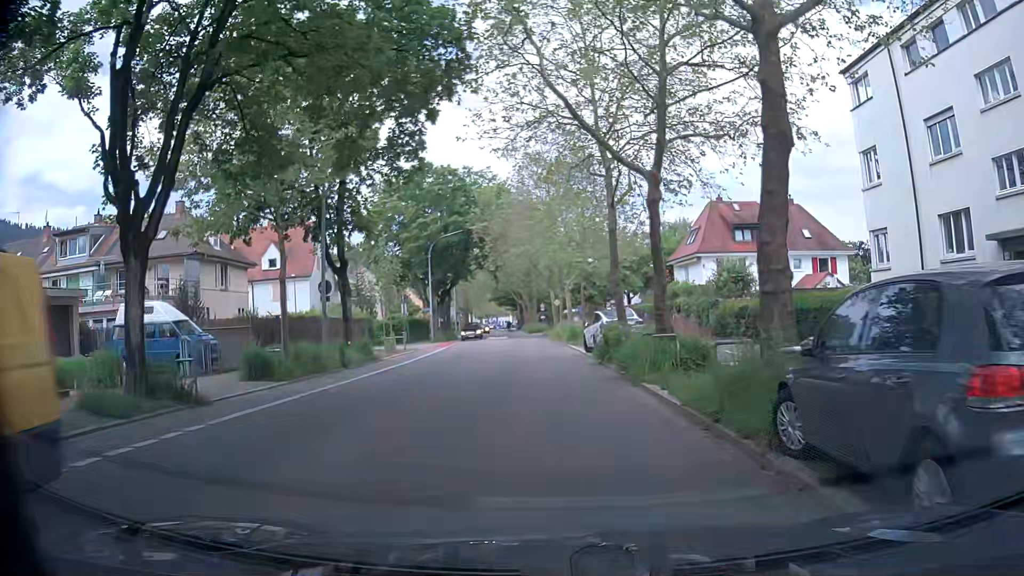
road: secondary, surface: asphalt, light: Day
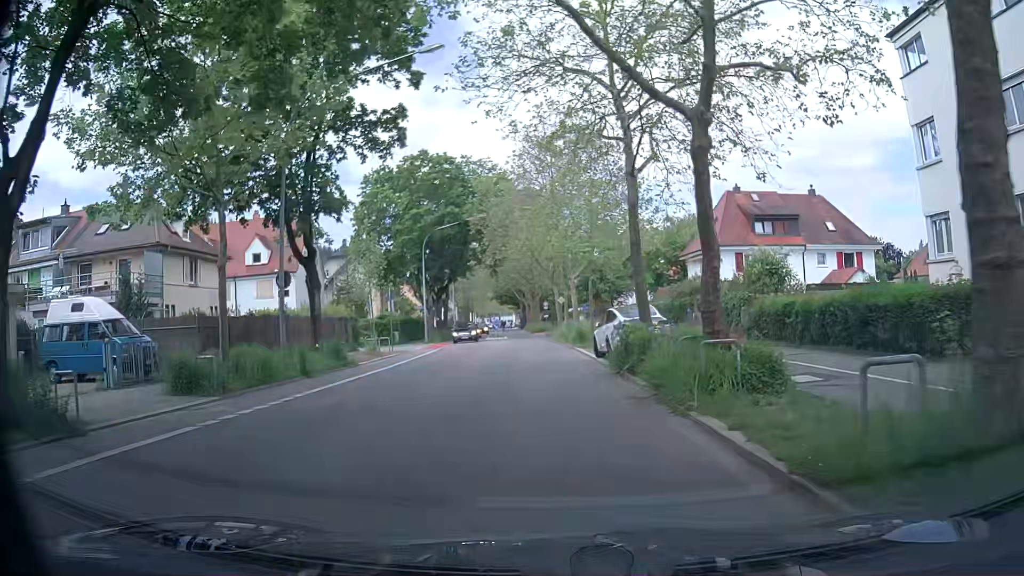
(-0.1, +4.5) m; 0°
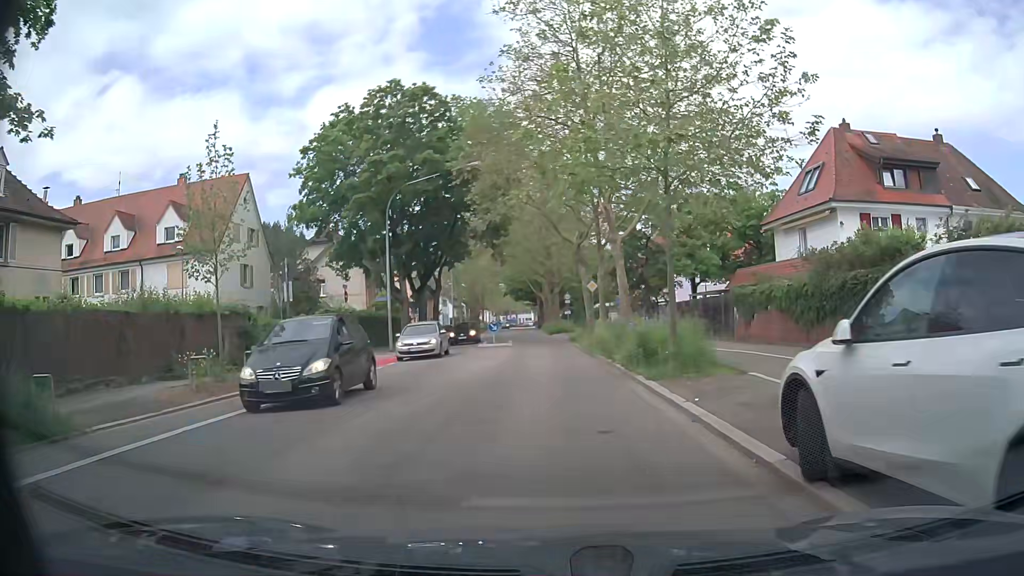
(-0.6, +18.0) m; -2°
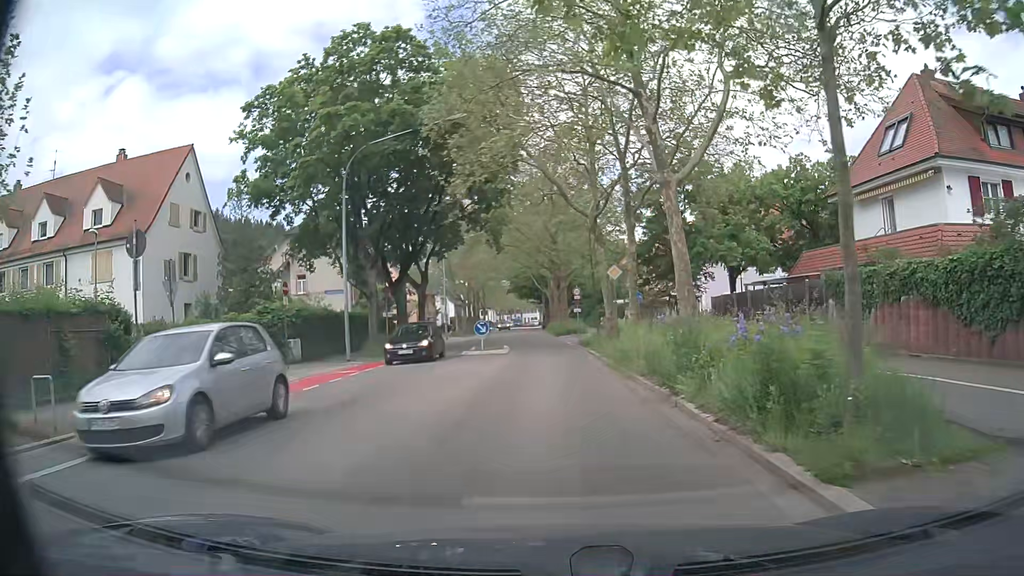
(-0.2, +9.0) m; -2°
(0, +10) (0, +20) (0, +30) (-1, +40) (-1, +50) (-1, +60) (-2, +70) (-2, +80) (-2, +90) (-3, +100) m
